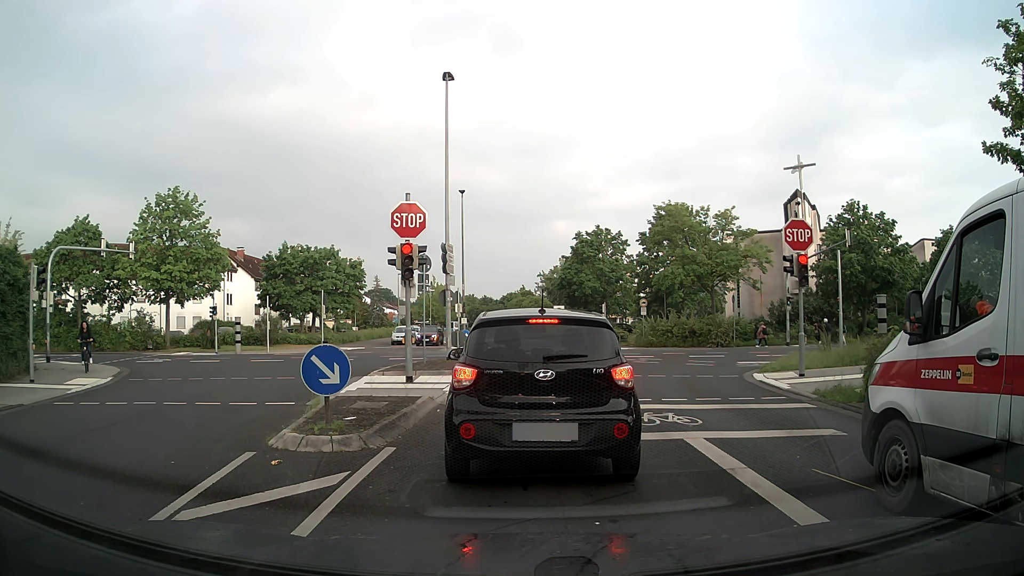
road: residential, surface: asphalt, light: Day
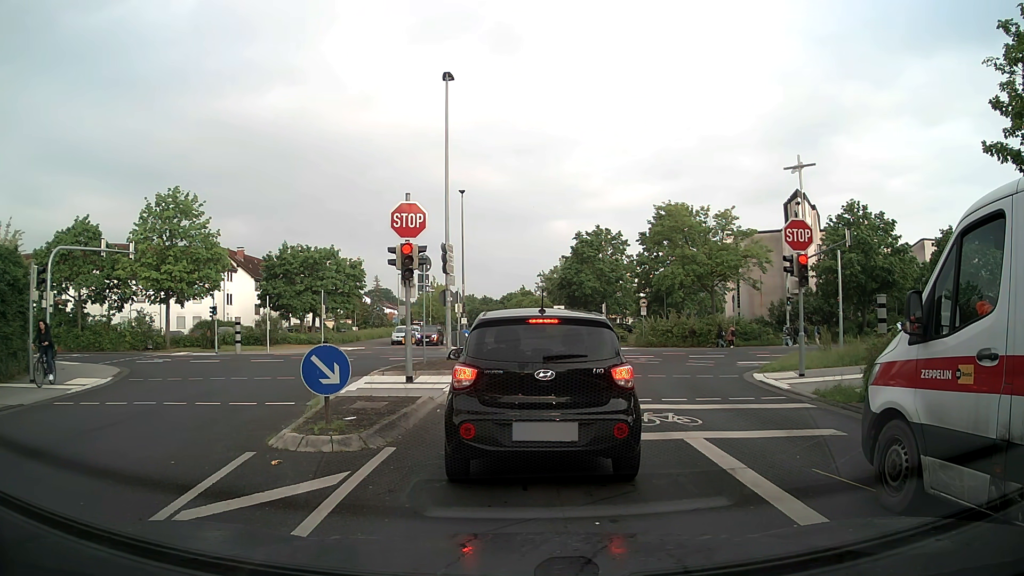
(0.0, 0.0) m; 0°
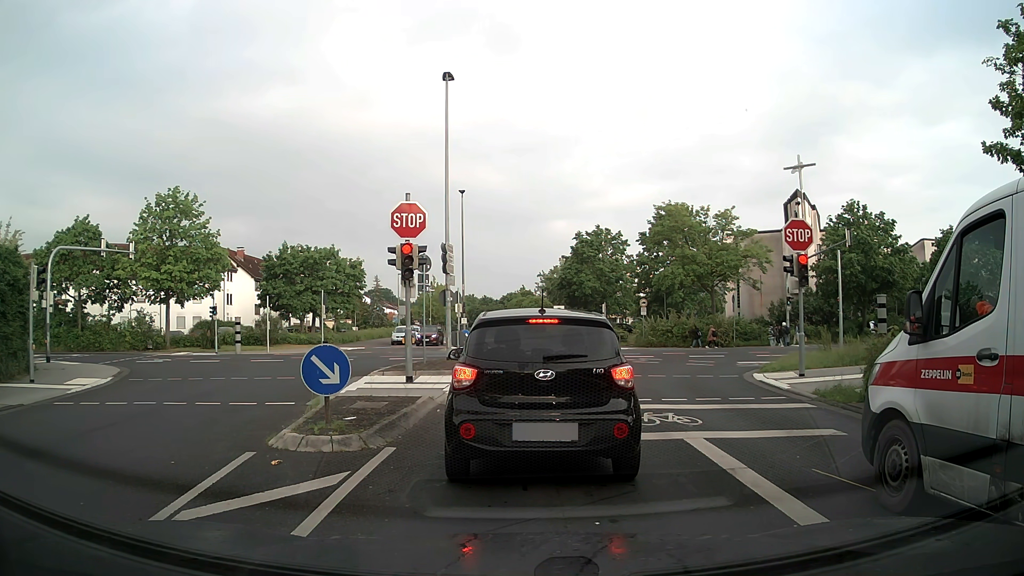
(0.0, 0.0) m; 0°
